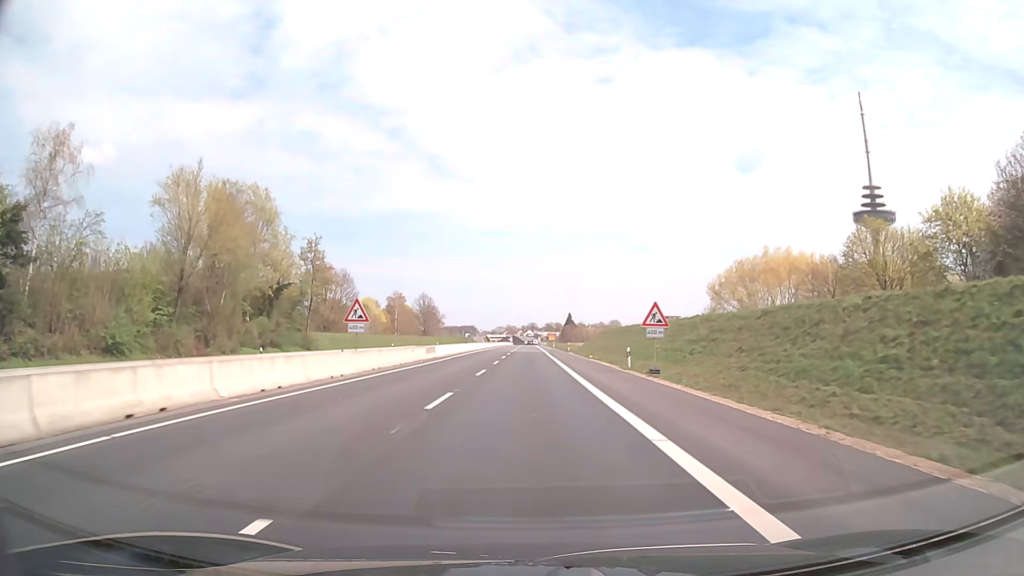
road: trunk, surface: asphalt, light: Day
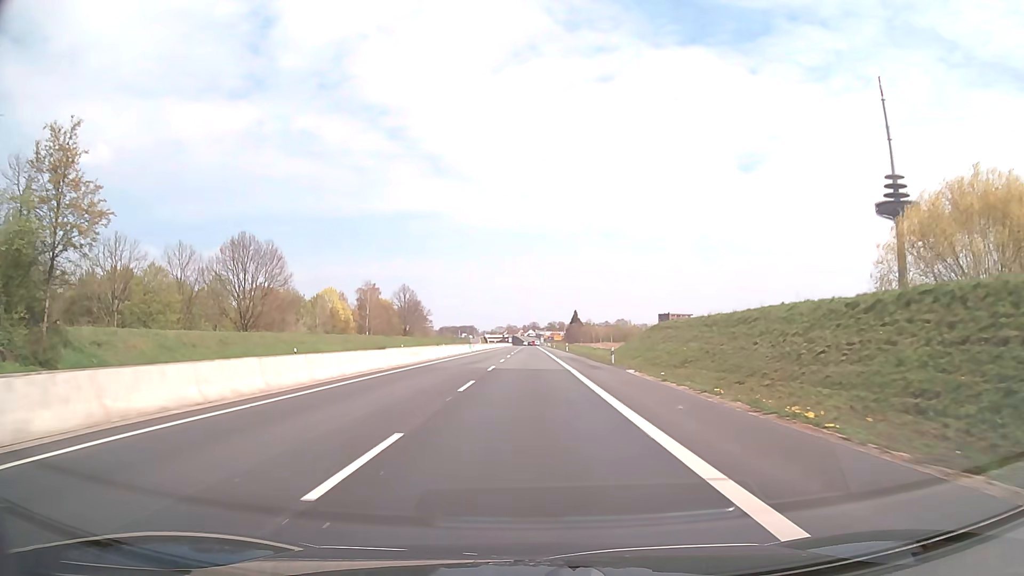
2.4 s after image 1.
(-0.2, +42.9) m; 0°
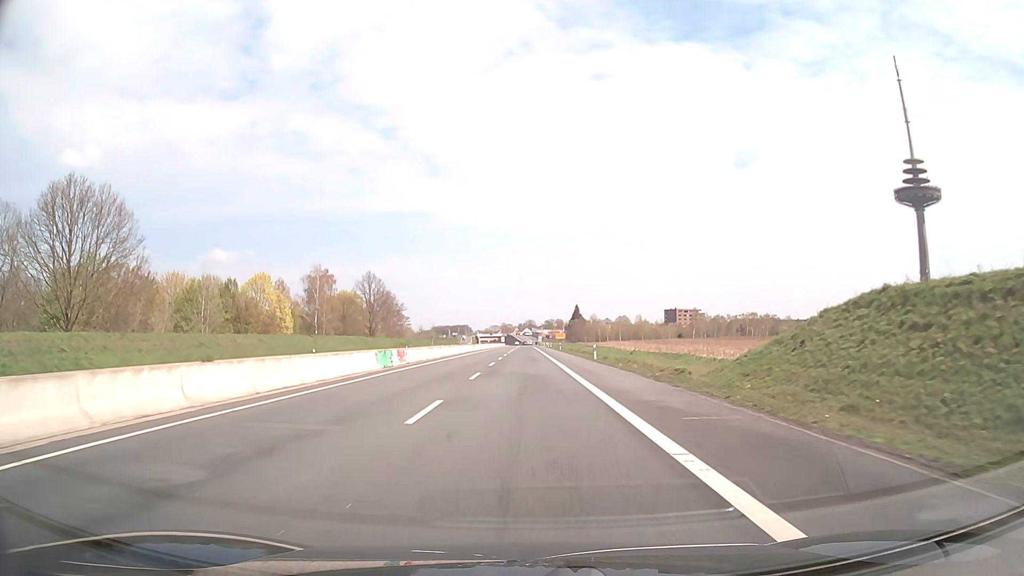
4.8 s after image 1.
(+0.2, +42.9) m; 0°
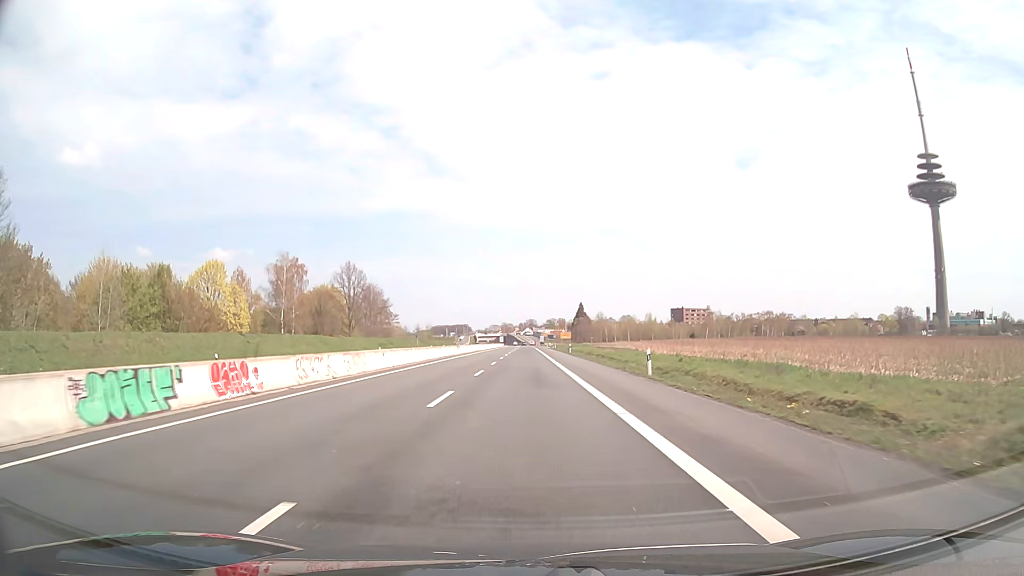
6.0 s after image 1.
(+0.1, +21.5) m; 0°
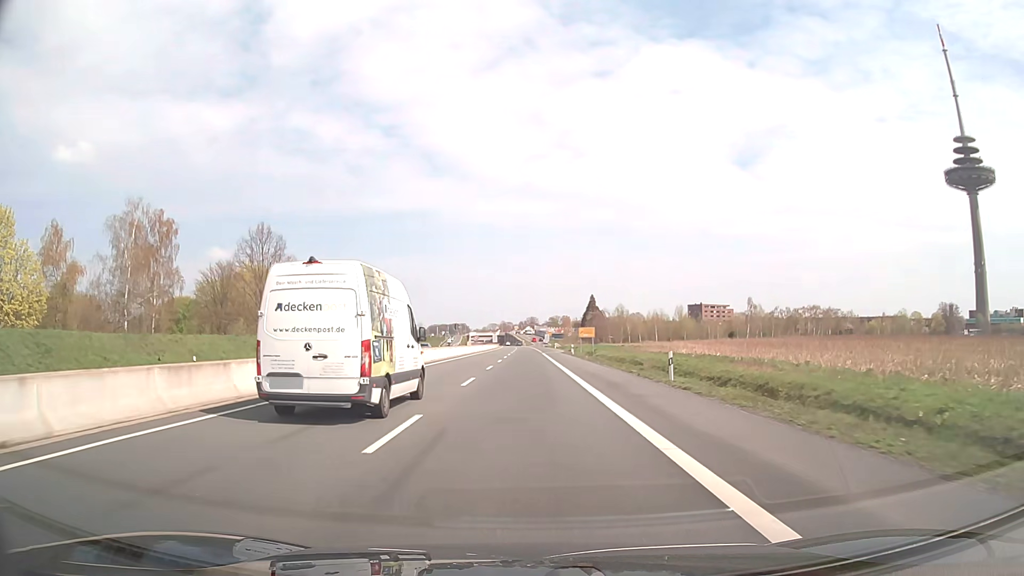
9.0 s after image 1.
(-0.1, +53.8) m; 0°
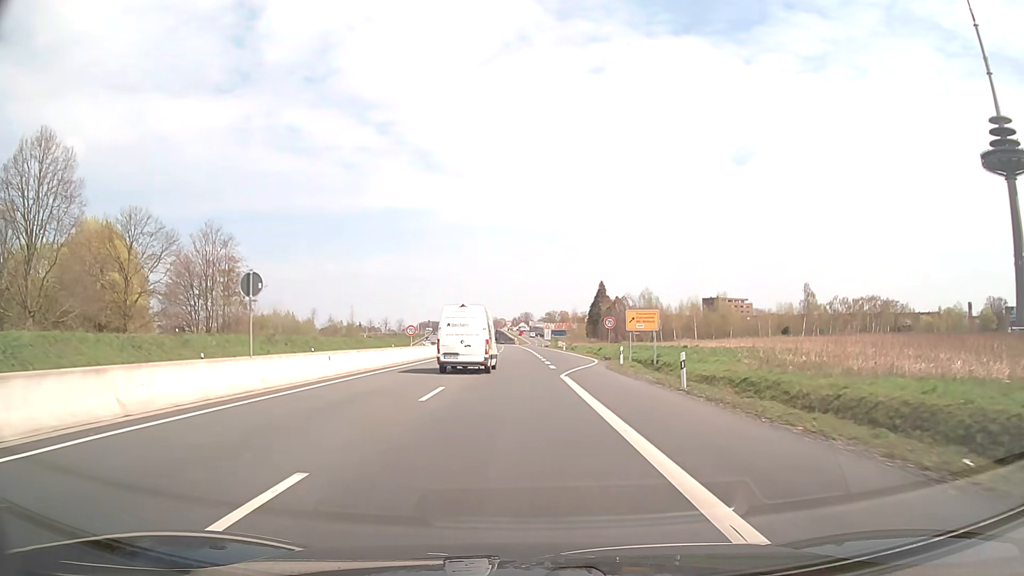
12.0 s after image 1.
(+0.1, +53.9) m; 0°
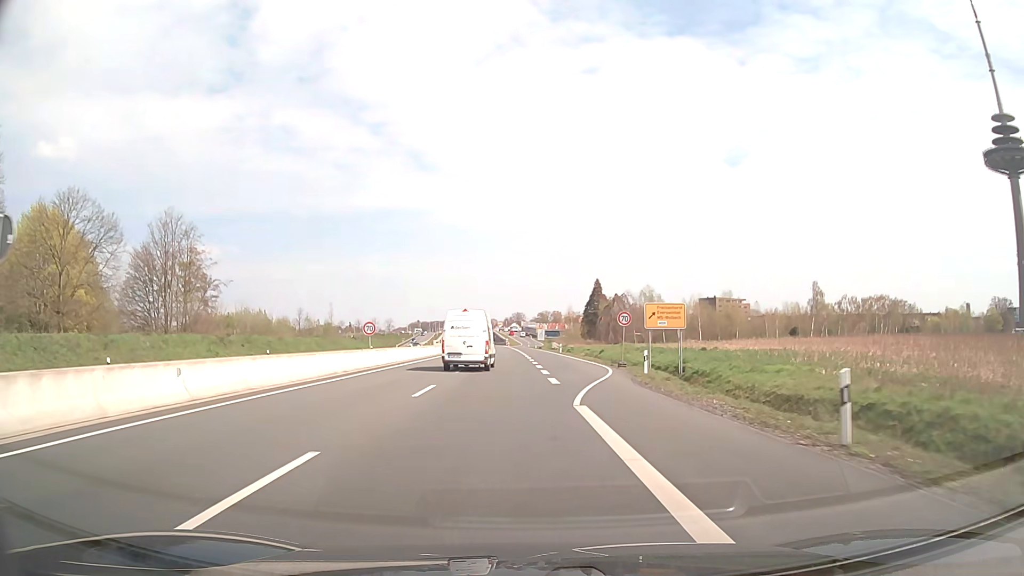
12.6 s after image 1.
(+0.1, +10.8) m; +1°
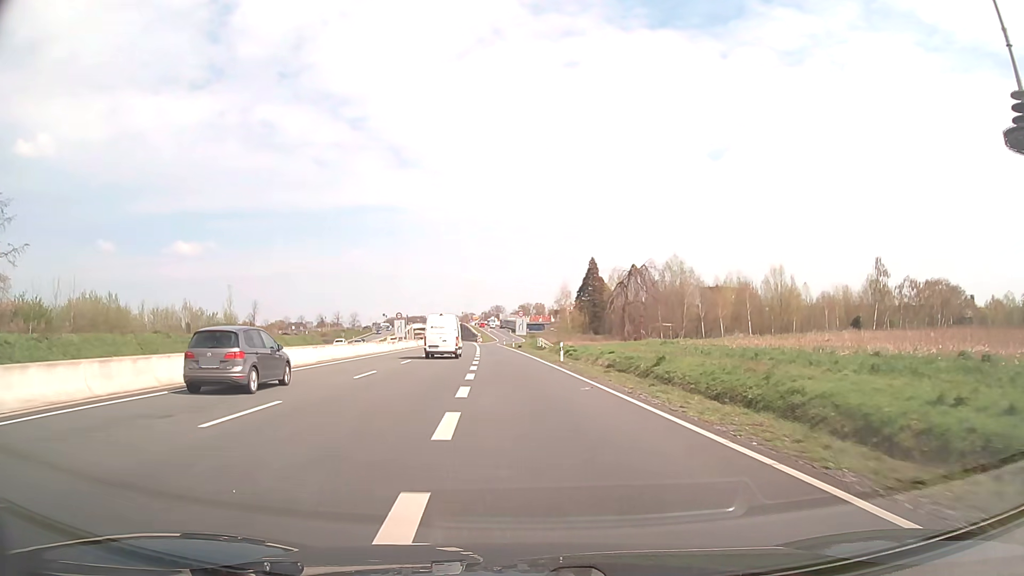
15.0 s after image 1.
(+1.0, +42.8) m; +1°
(0, +10) (0, +20) (-1, +30) (-1, +40) (-2, +50) (-3, +60) (-3, +70) (-4, +80) (-5, +90) (-6, +100) m
